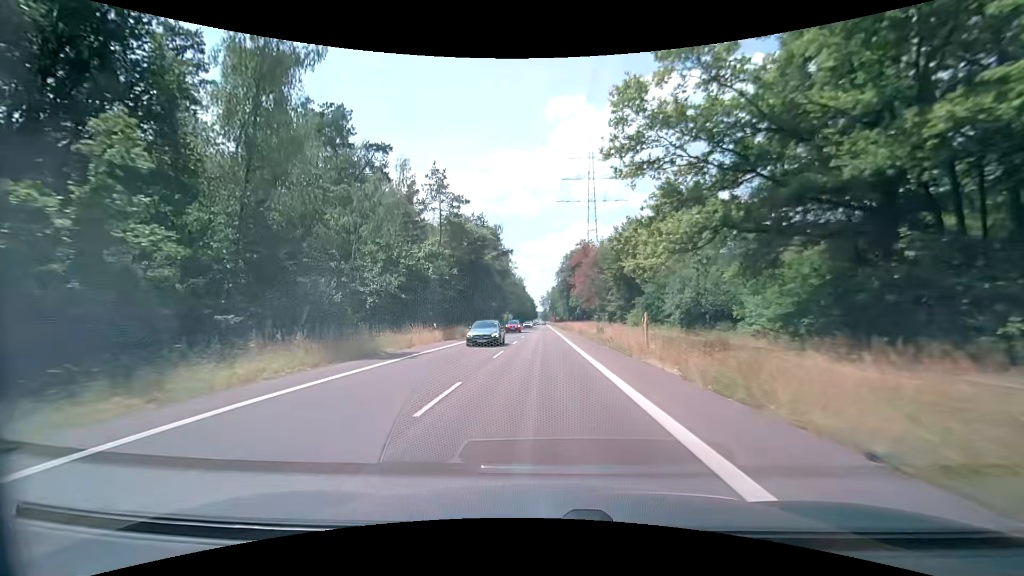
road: secondary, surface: asphalt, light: Day
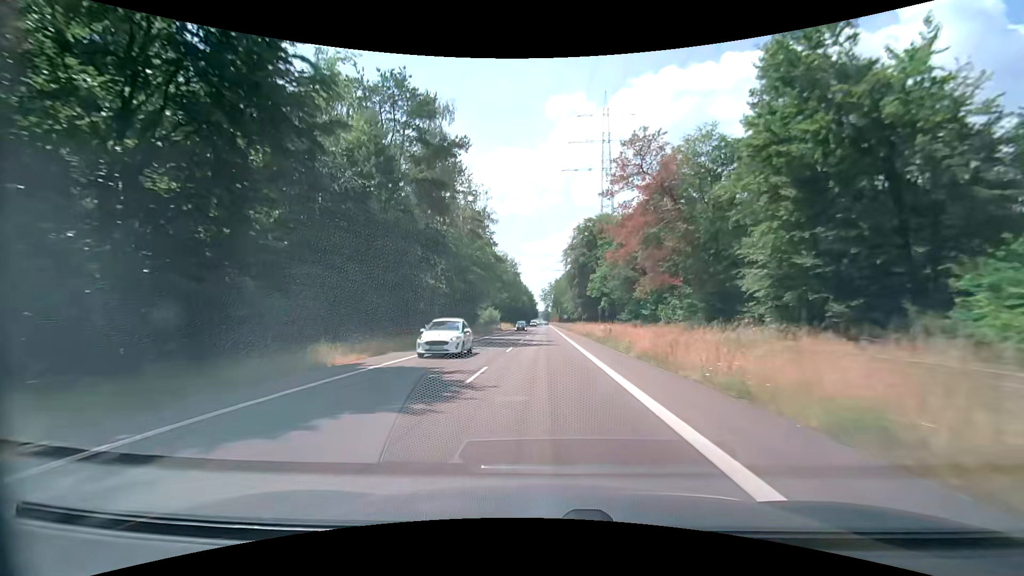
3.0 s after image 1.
(-0.2, +53.2) m; 0°
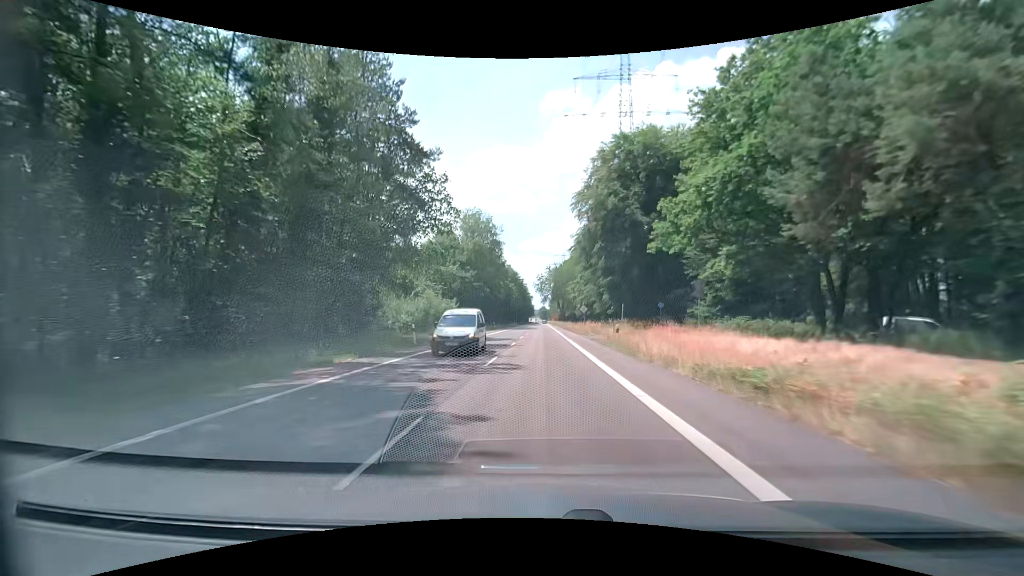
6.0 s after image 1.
(0.0, +53.1) m; 0°
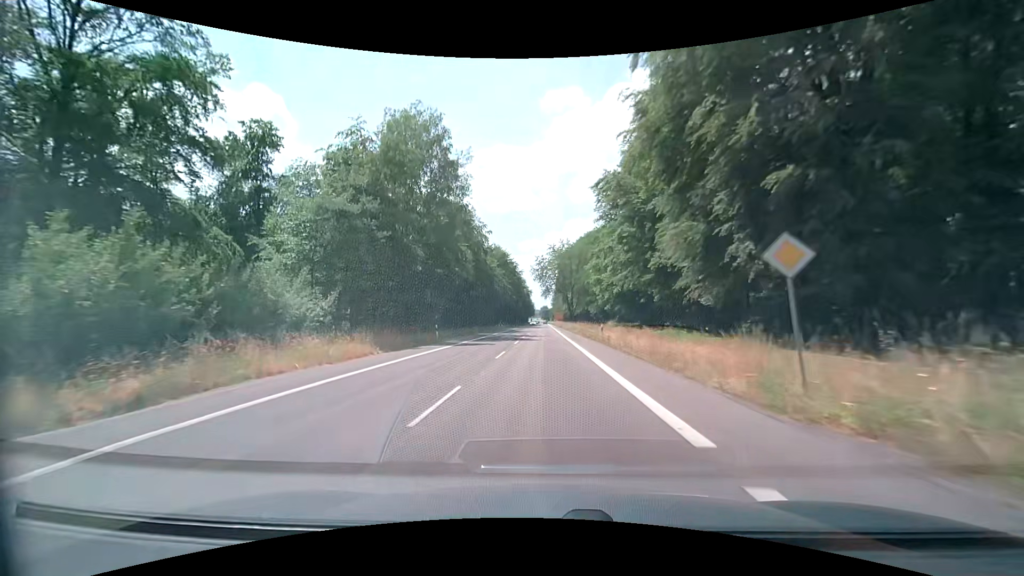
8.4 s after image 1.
(-0.1, +42.4) m; 0°
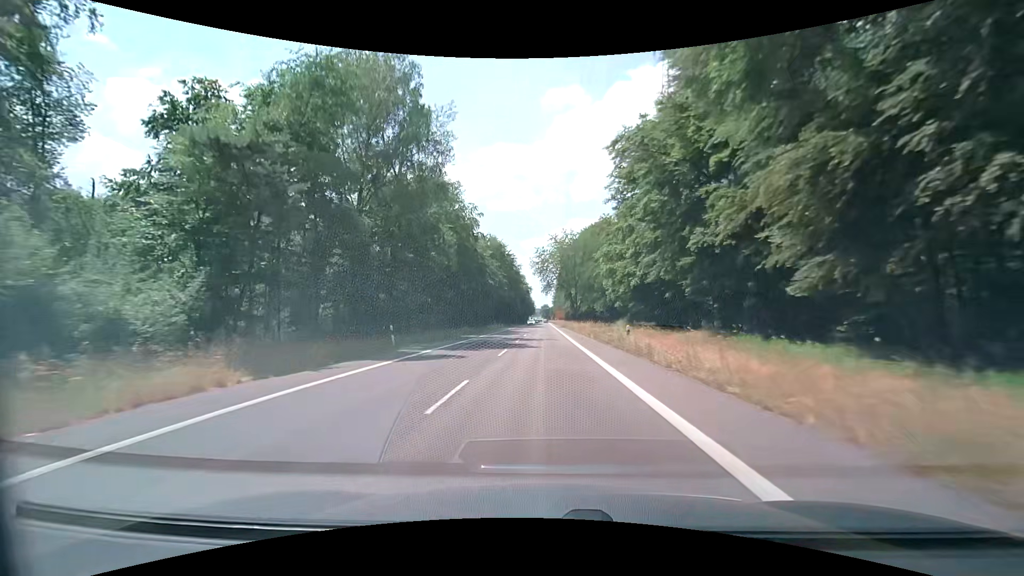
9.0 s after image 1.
(0.0, +10.6) m; 0°
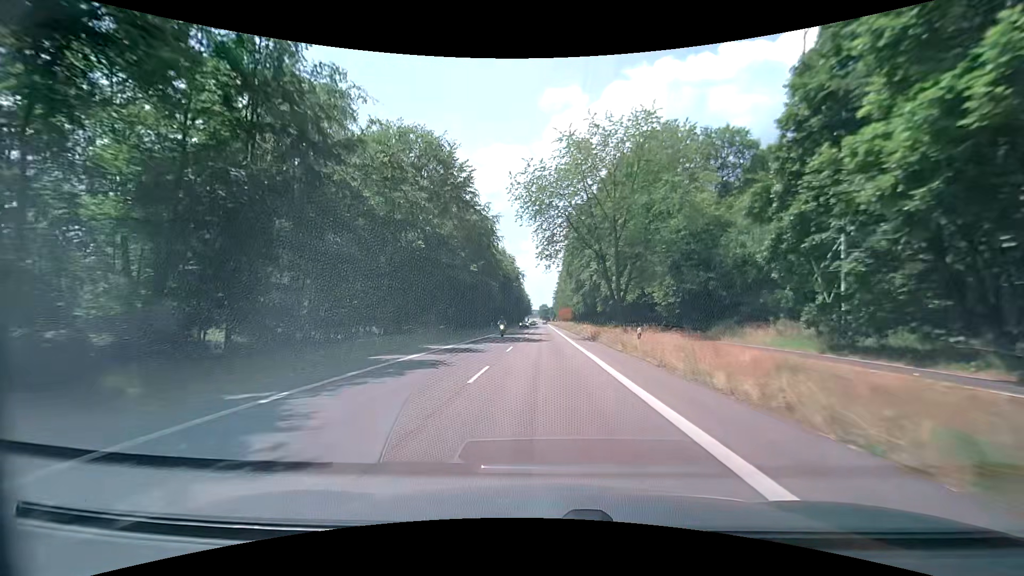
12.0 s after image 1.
(-0.1, +53.1) m; 0°
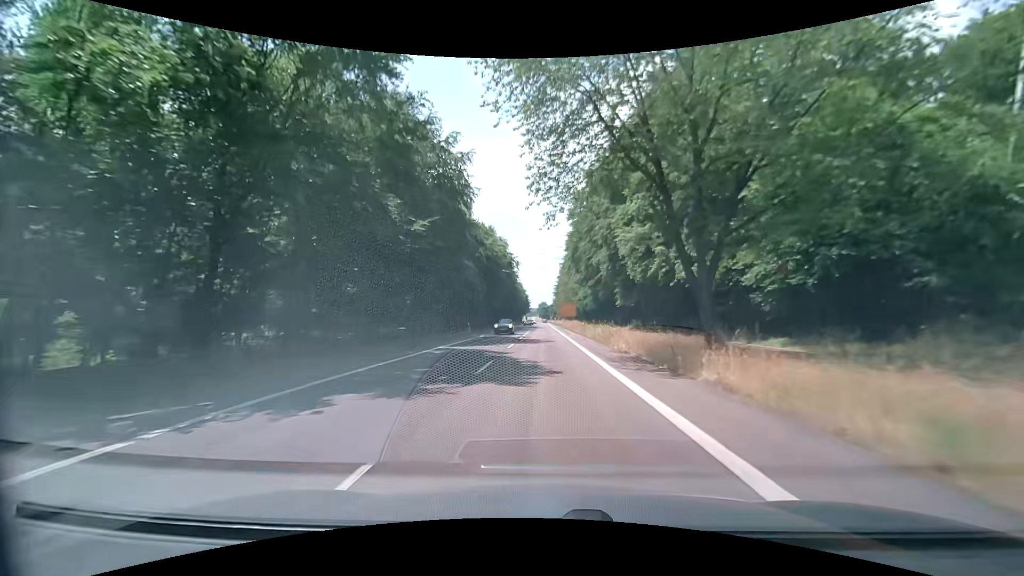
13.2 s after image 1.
(-0.1, +21.3) m; -1°
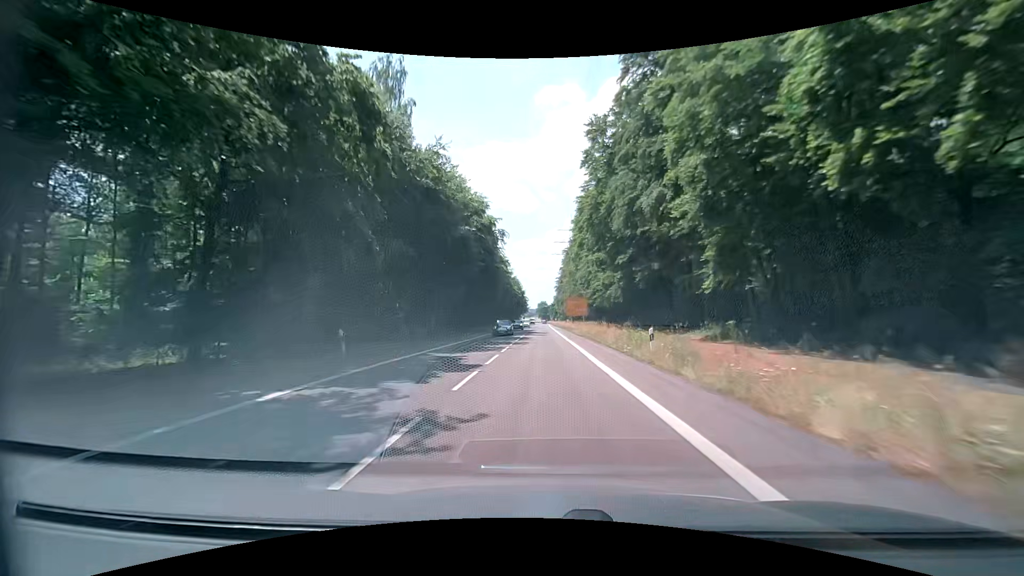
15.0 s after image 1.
(+0.2, +31.9) m; 0°
